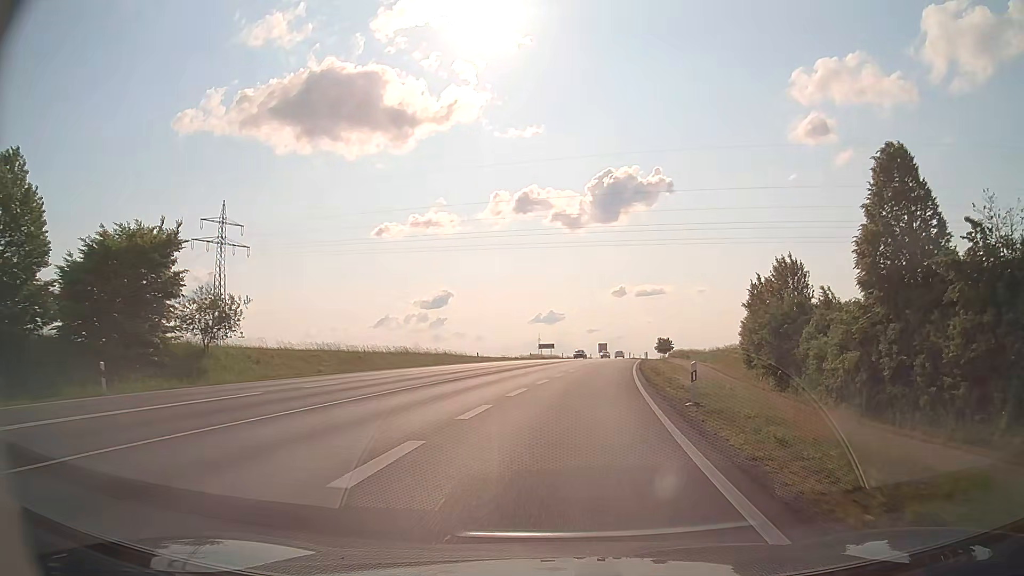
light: Day
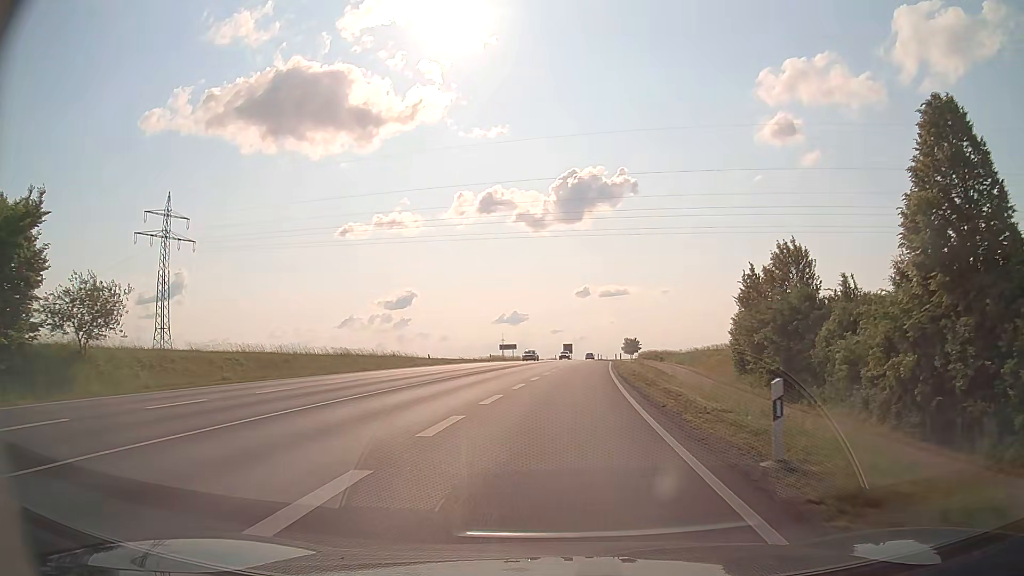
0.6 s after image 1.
(+0.3, +8.1) m; +4°
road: secondary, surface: asphalt
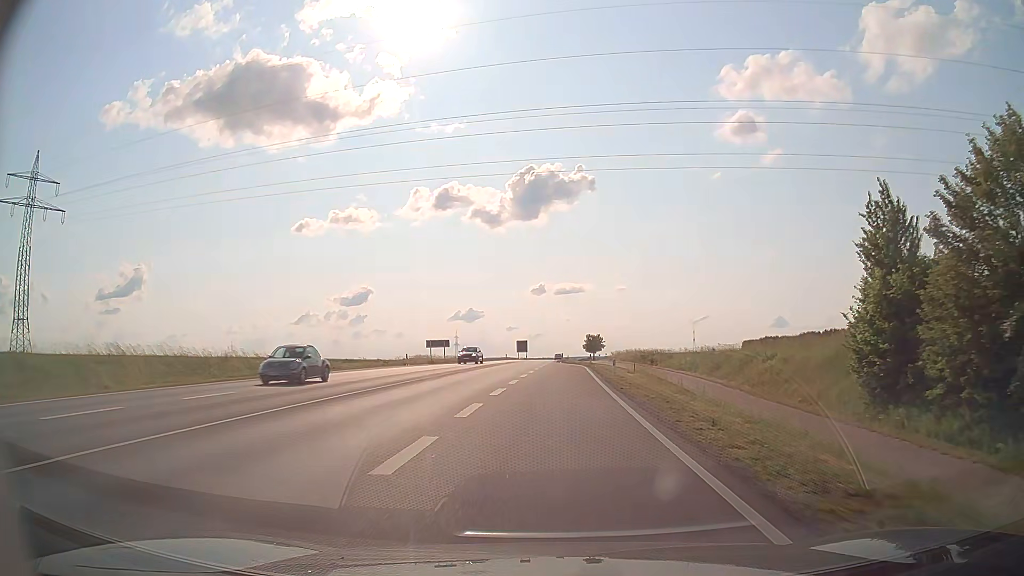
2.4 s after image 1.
(+1.0, +27.4) m; +4°
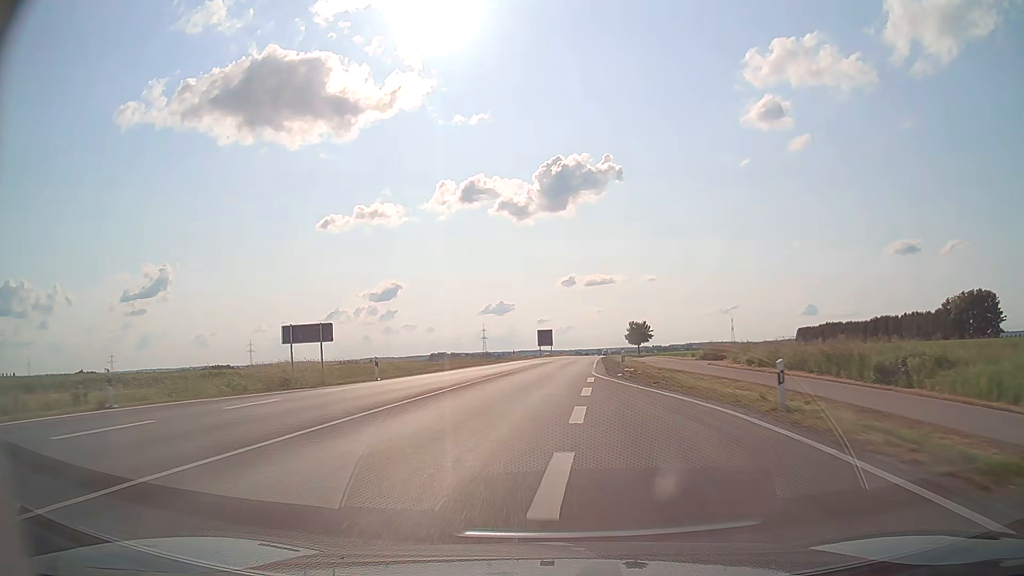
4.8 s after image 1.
(-0.1, +44.4) m; -3°
(0, +10) (0, +20) (0, +30) (+1, +40) (+1, +50) (+2, +60) (+3, +70) (+4, +80) (+5, +90) (+6, +100) m
